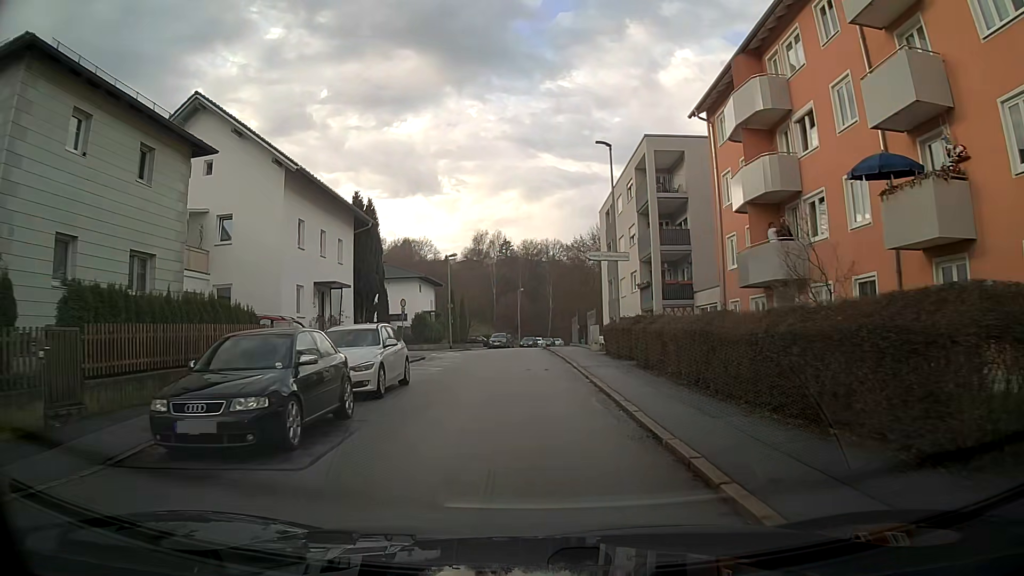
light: Day
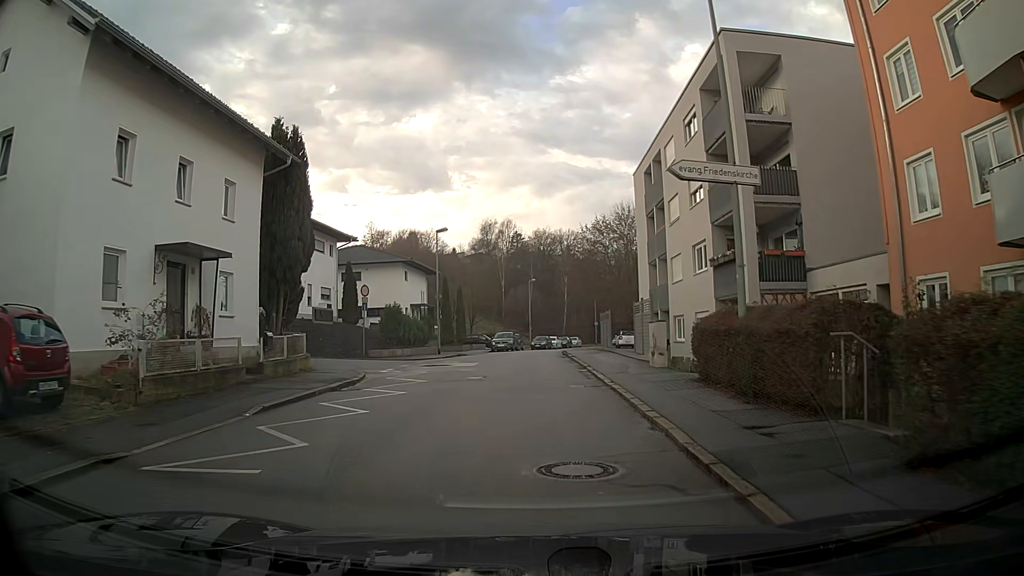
(-0.1, +14.0) m; -1°
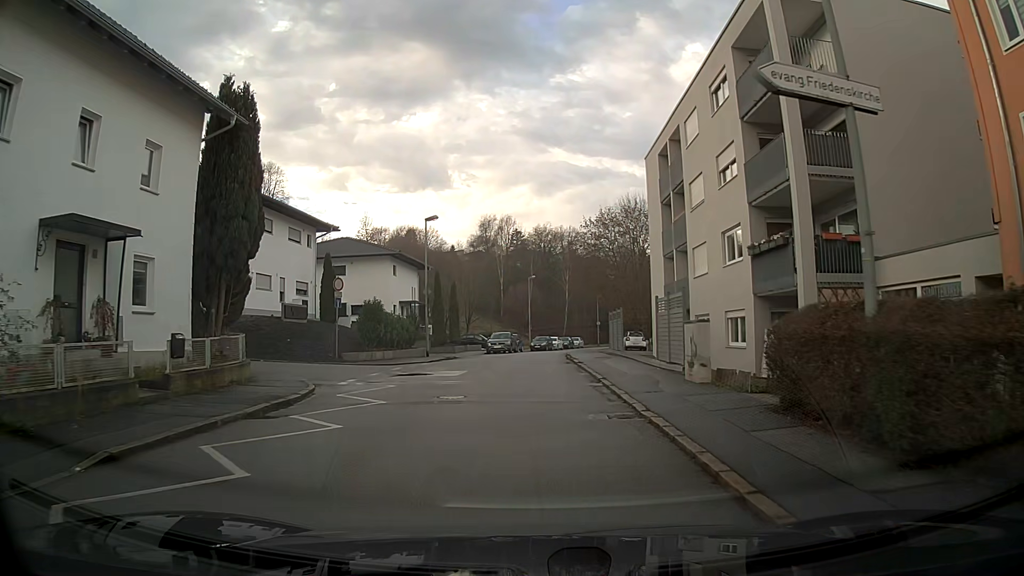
(0.0, +4.6) m; 0°
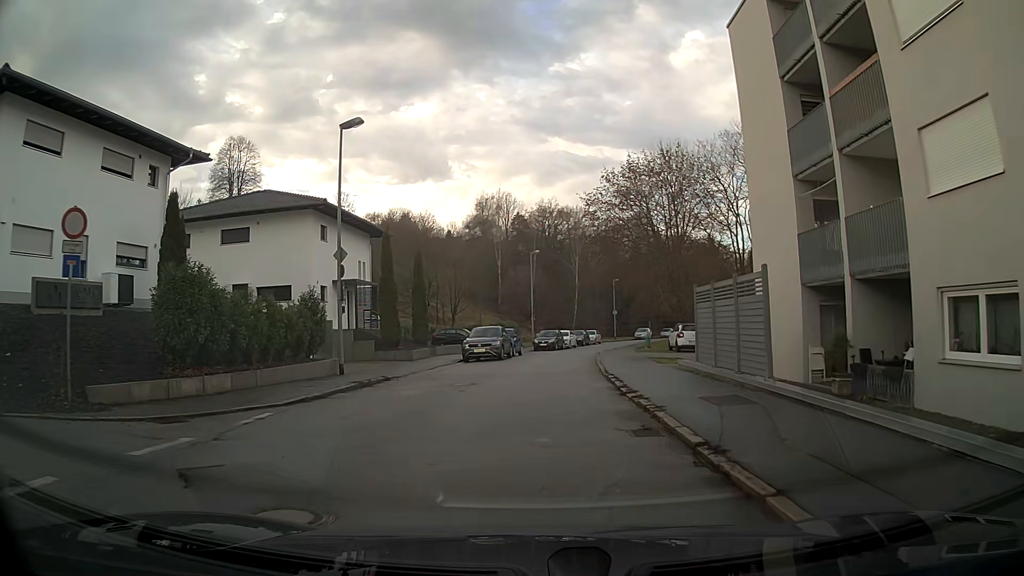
(-0.1, +18.3) m; -1°
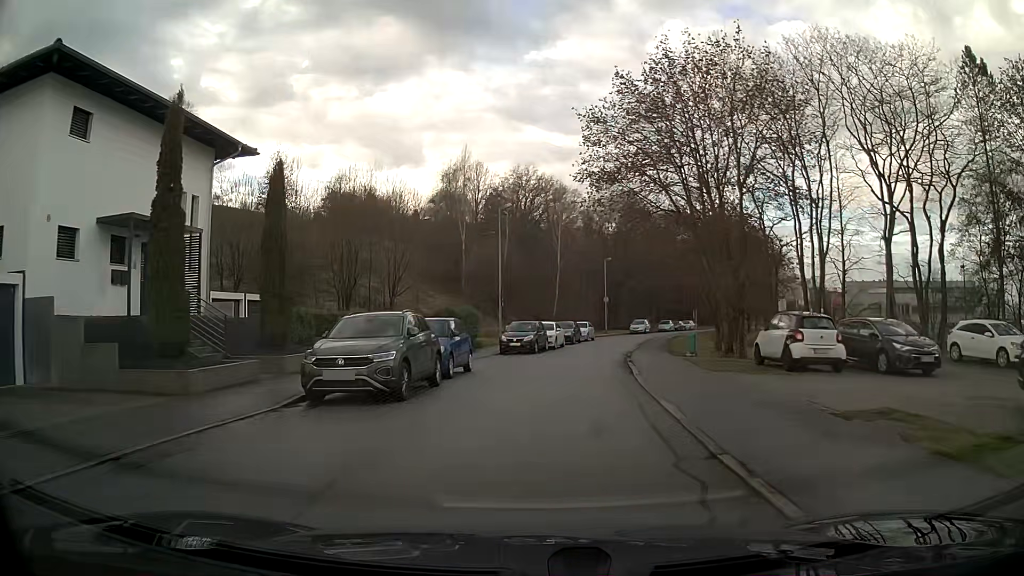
(+0.3, +18.7) m; +3°
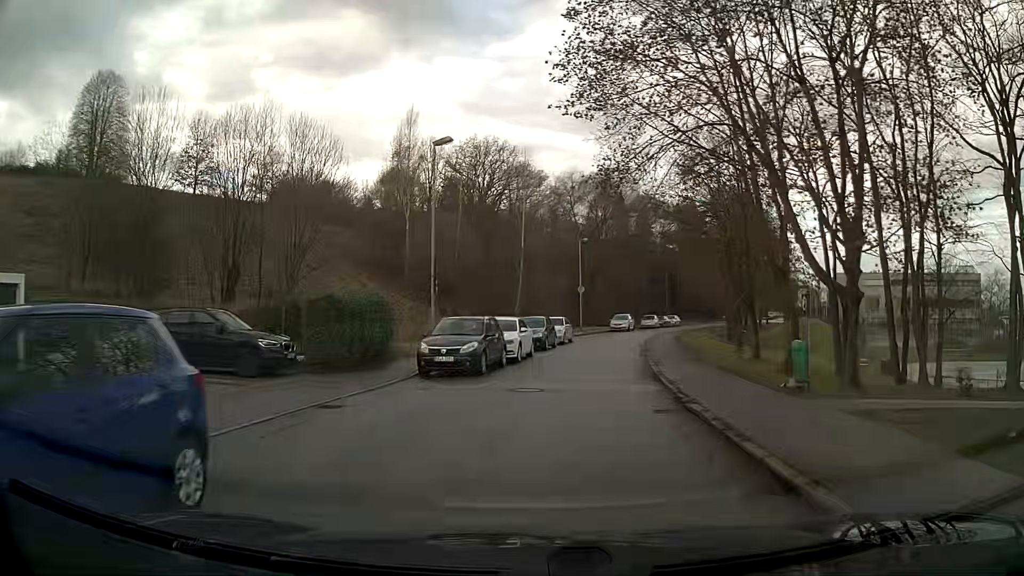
(+0.3, +14.2) m; +3°
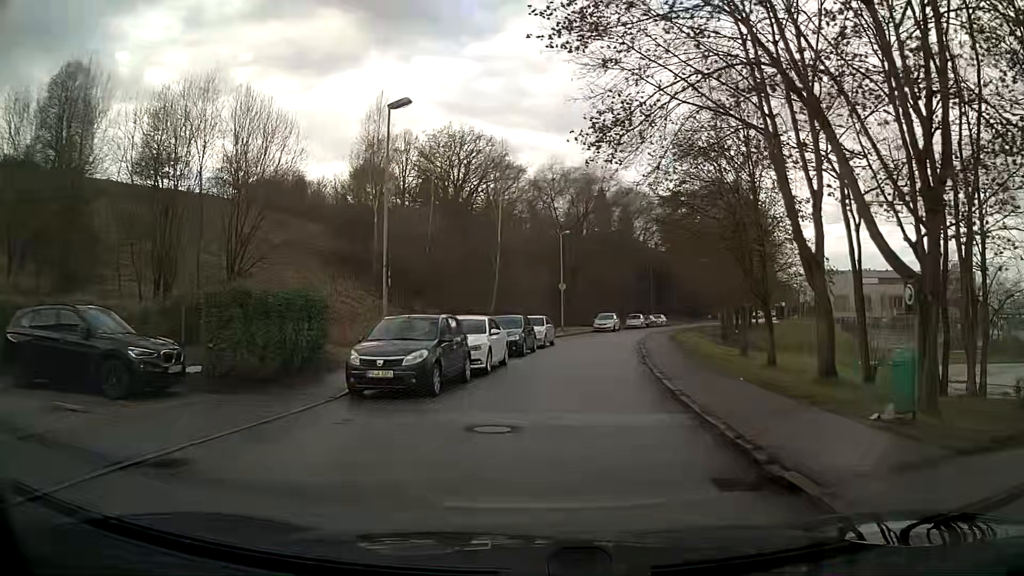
(+0.1, +4.7) m; +2°
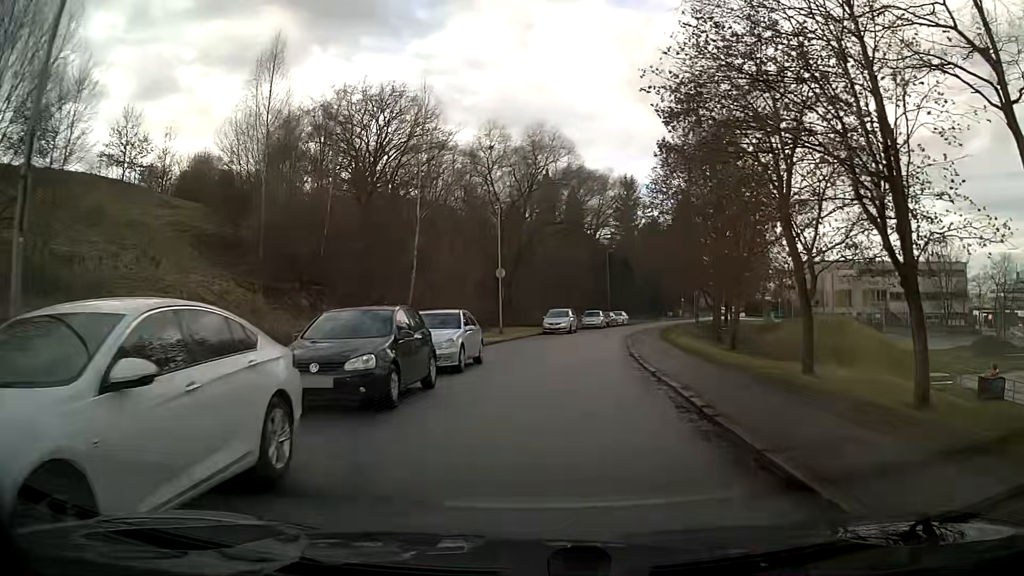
(+0.7, +14.3) m; +5°
(0, +10) (+1, +20) (+2, +30) (+4, +40) (+6, +50) (+8, +59) (+11, +69) (+15, +78) (+19, +87) (+23, +96) m
